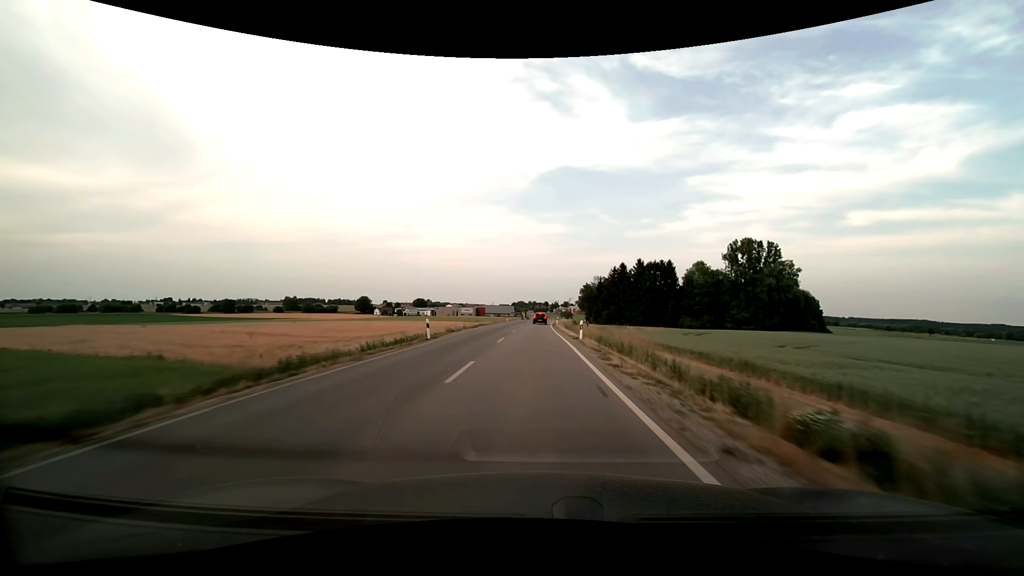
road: secondary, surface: asphalt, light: Day
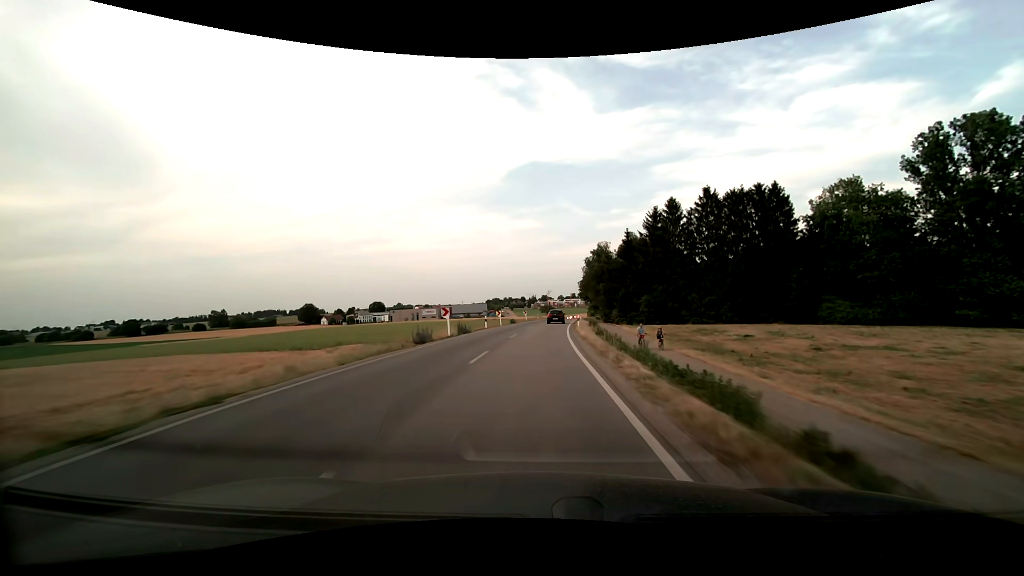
(+1.5, +80.9) m; +3°
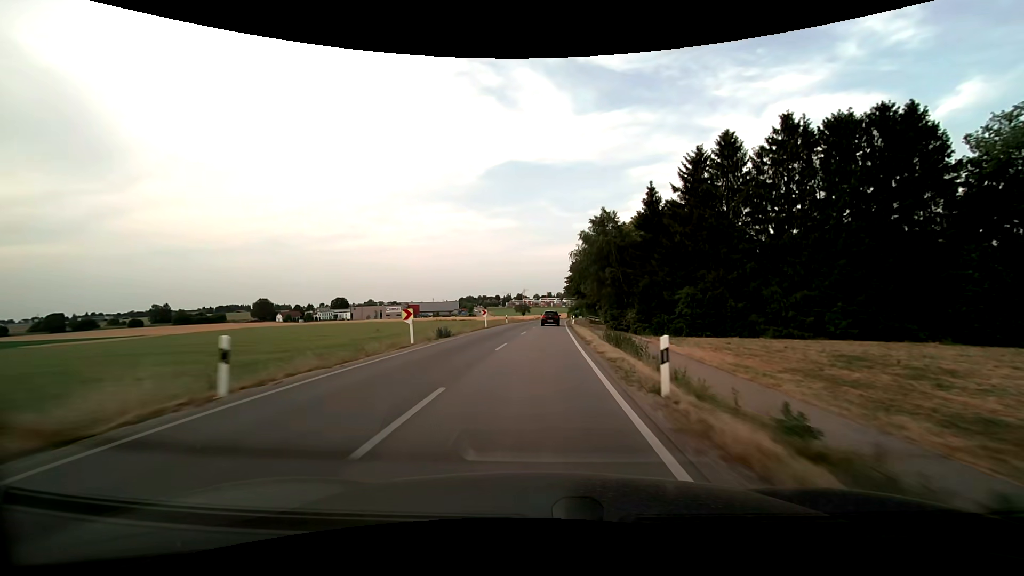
(+0.7, +31.6) m; +3°
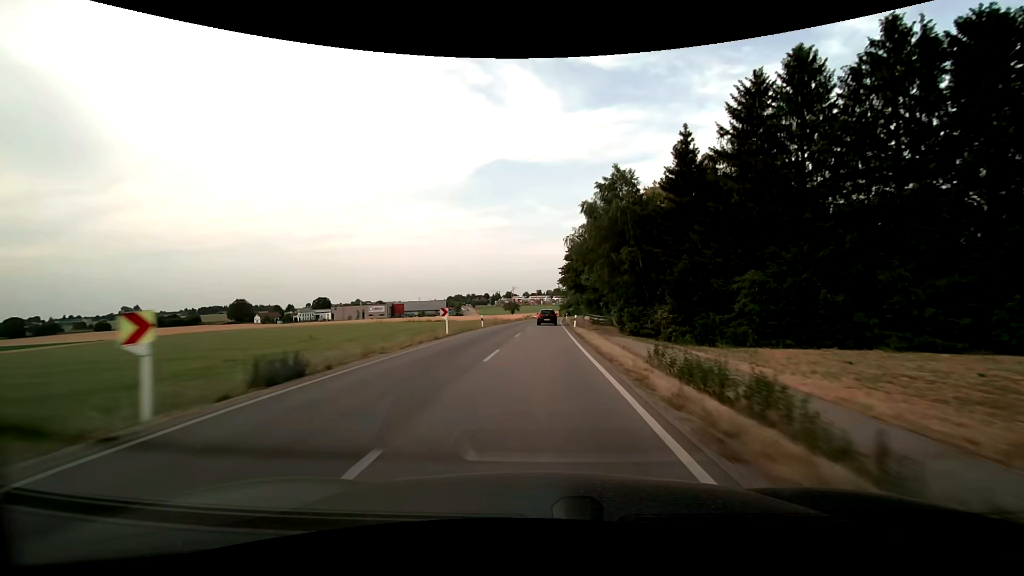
(+0.2, +15.7) m; +1°
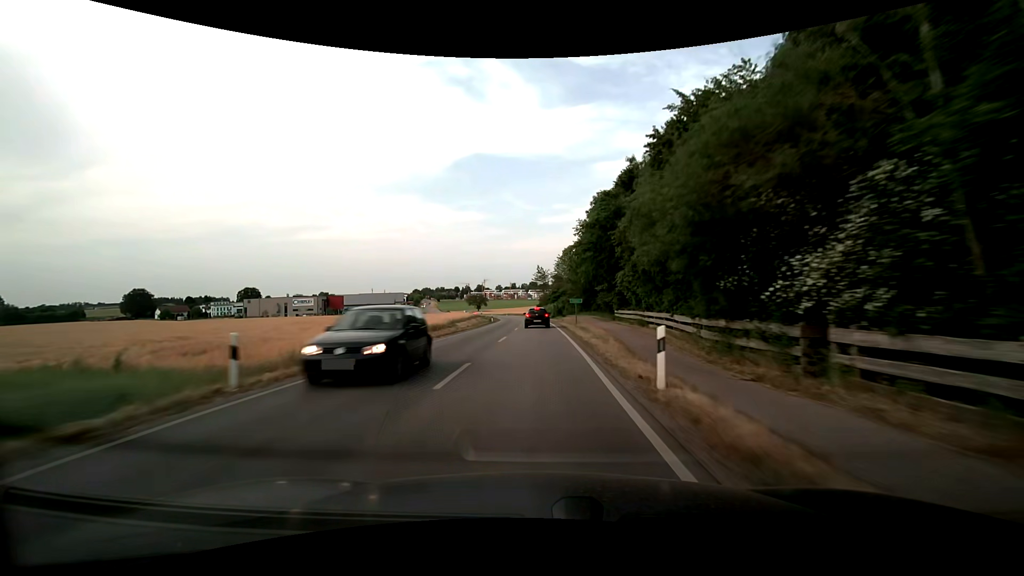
(+2.3, +76.5) m; +3°
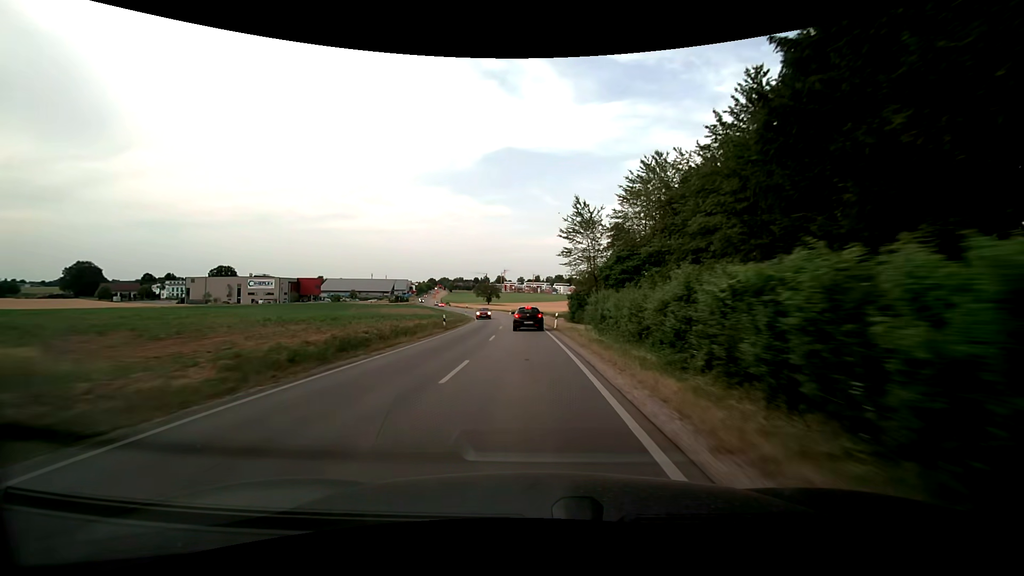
(-0.9, +71.1) m; -3°
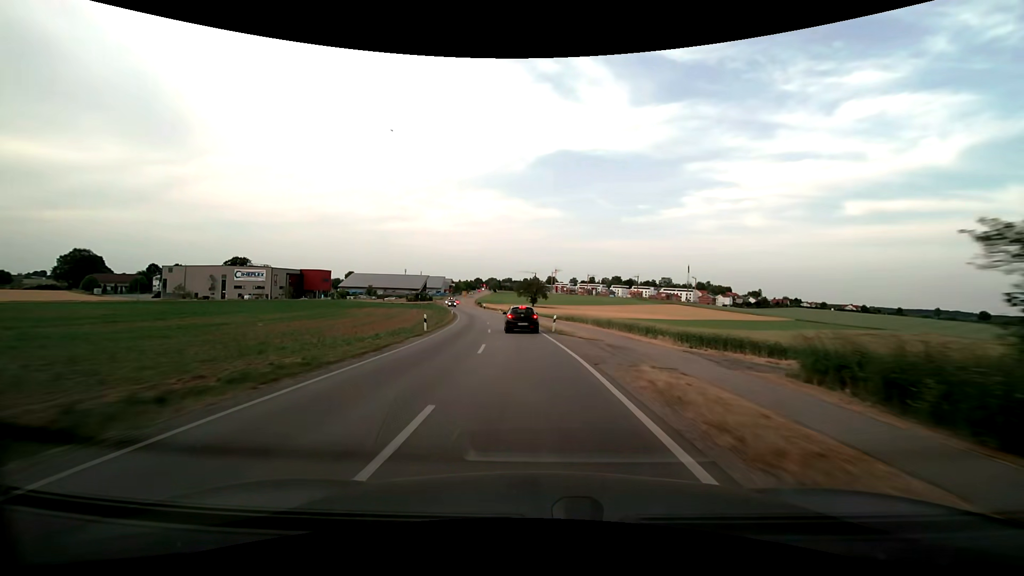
(-2.4, +54.1) m; -5°
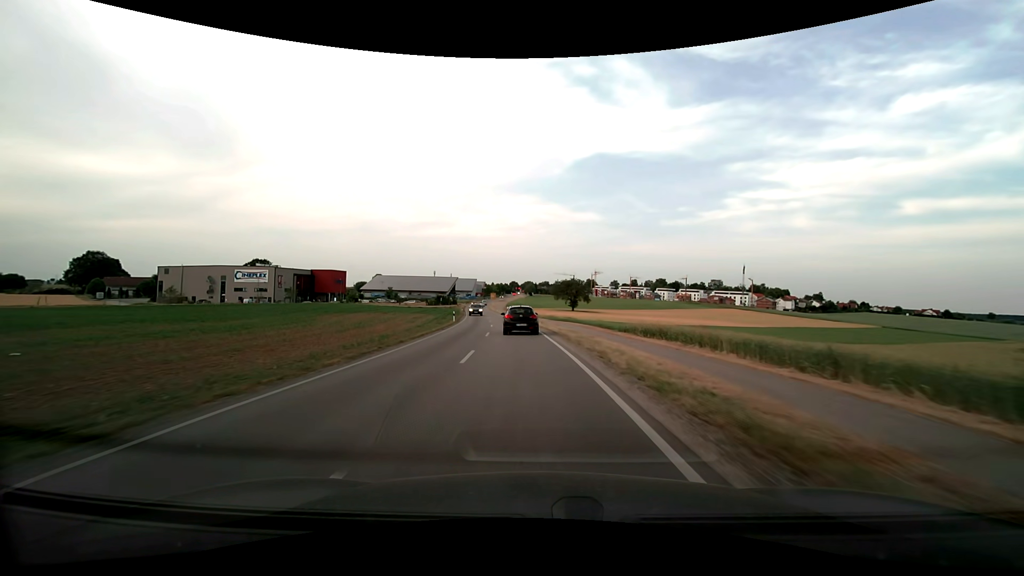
(-1.1, +27.0) m; -5°
(0, +10) (-1, +20) (-1, +30) (-2, +40) (-3, +50) (-4, +60) (-6, +70) (-7, +80) (-8, +90) (-10, +99) m
